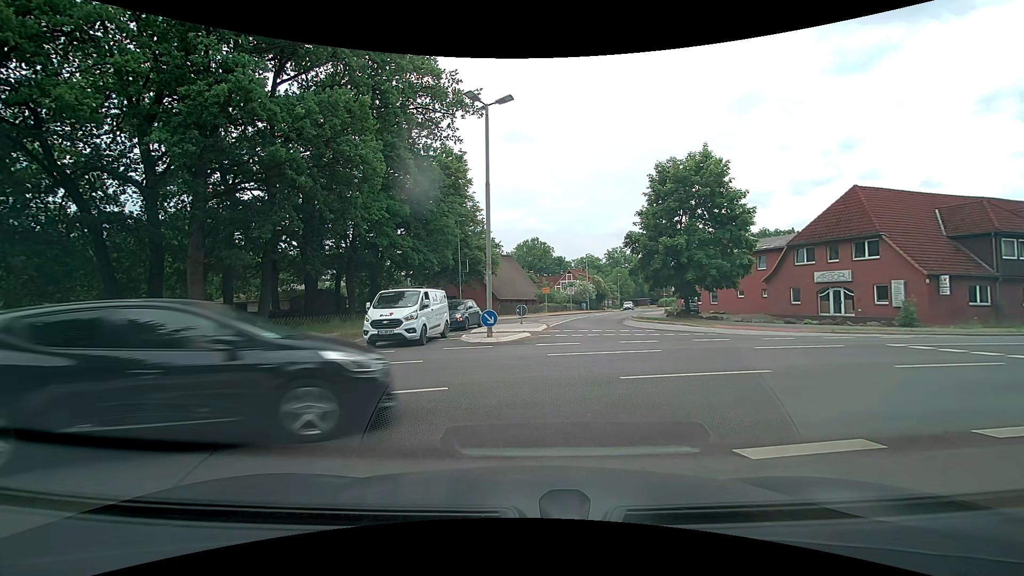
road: residential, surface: asphalt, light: Day
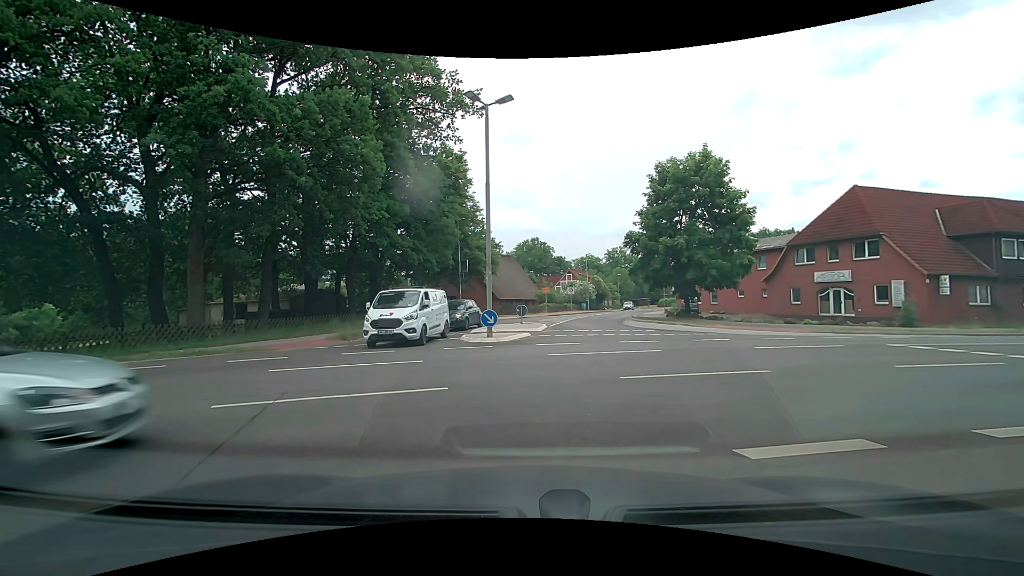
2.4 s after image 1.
(0.0, 0.0) m; 0°
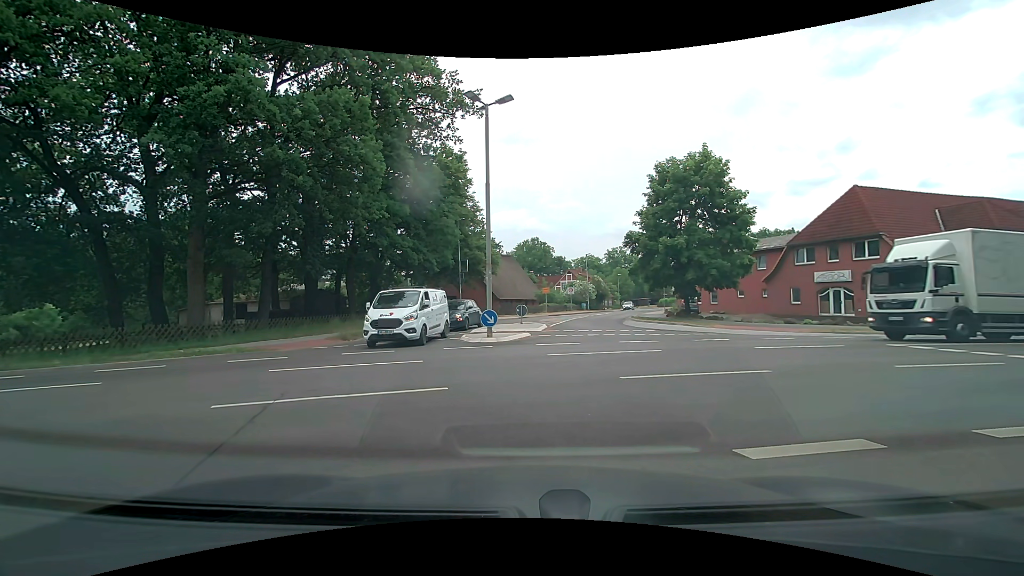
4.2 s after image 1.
(0.0, 0.0) m; 0°
(-4, +9) (-13, +11) (-23, +9) (-33, +6) (-42, +4) (-52, +1) (-61, -2) (-71, -5) (-80, -8) (-90, -11) m
